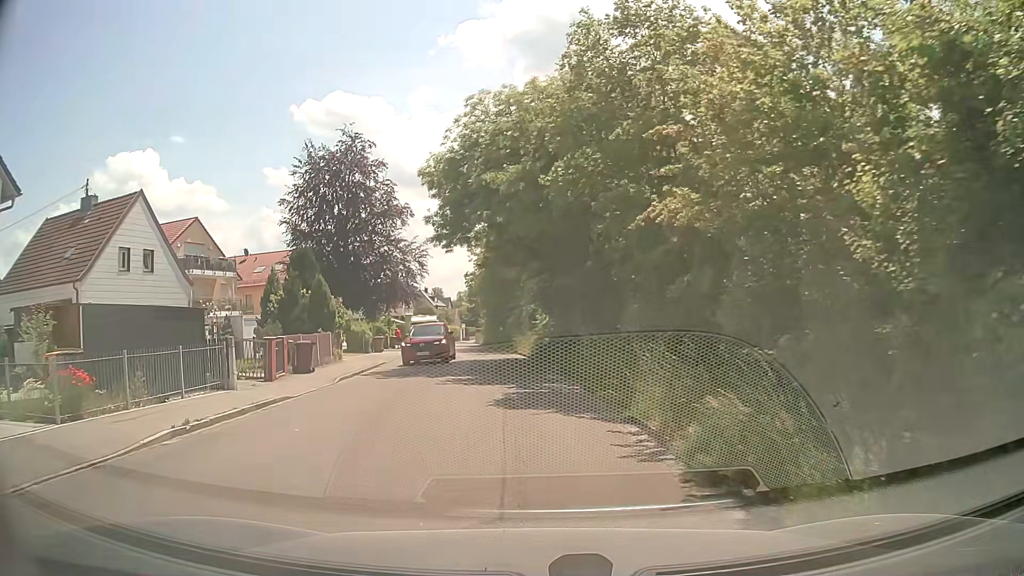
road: residential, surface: asphalt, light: Day
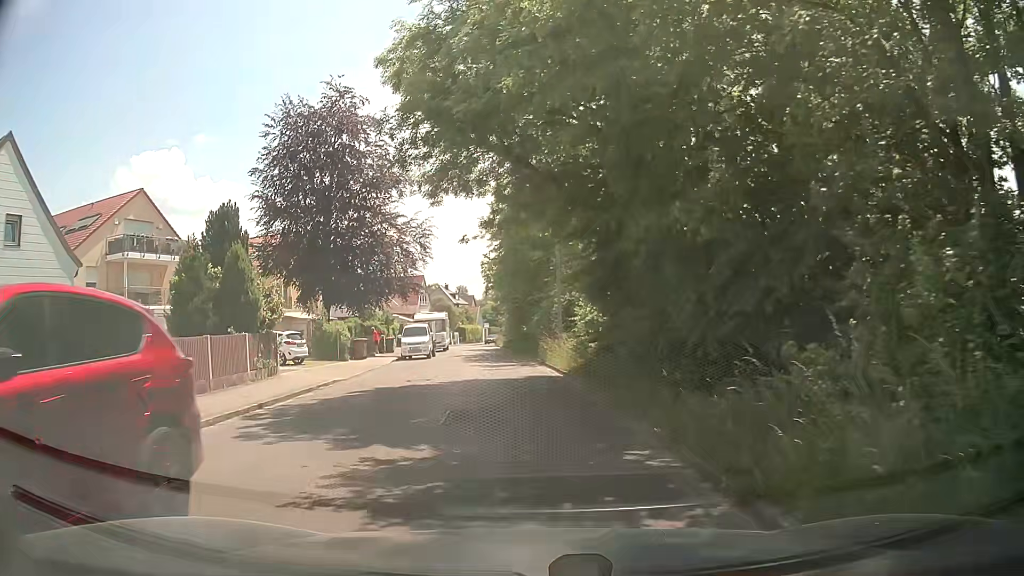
(-0.2, +11.6) m; -1°
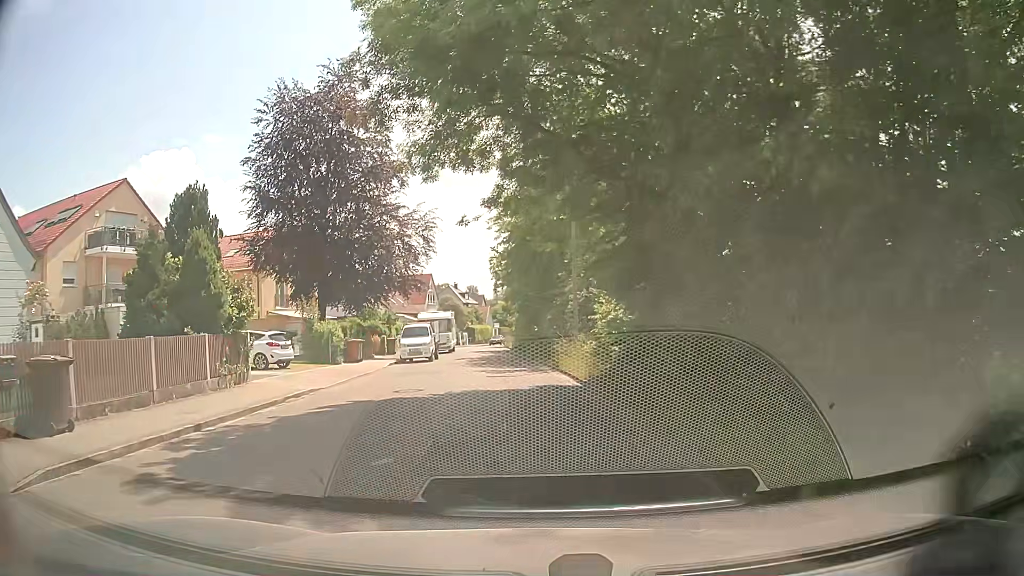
(-0.1, +3.2) m; -2°
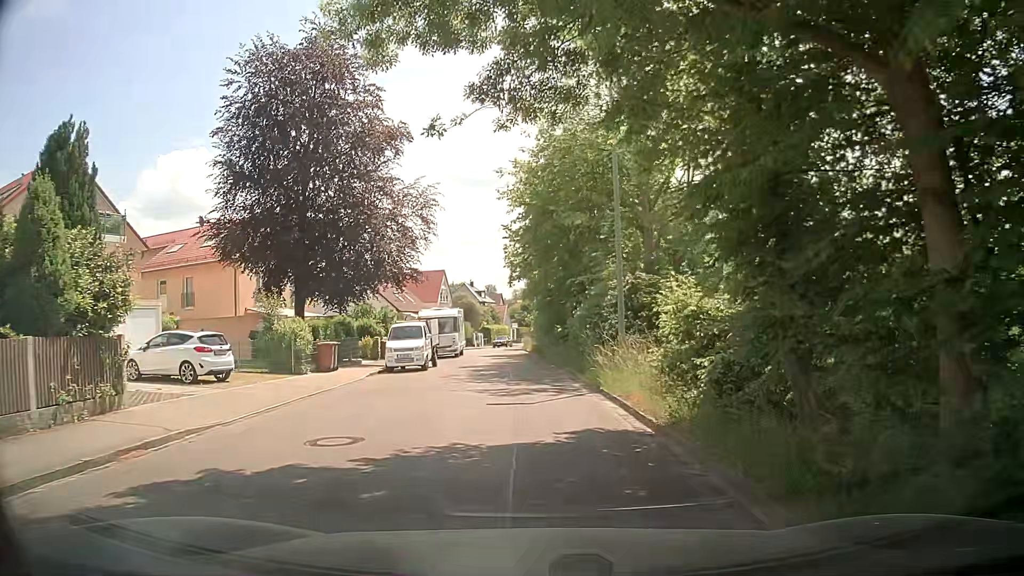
(-0.2, +7.2) m; -1°
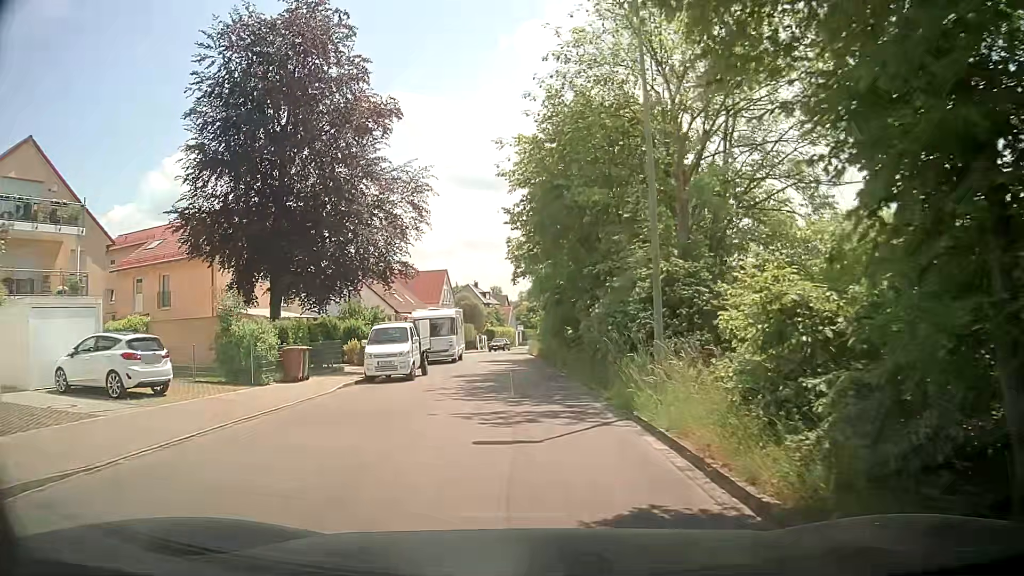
(-0.1, +4.0) m; -2°
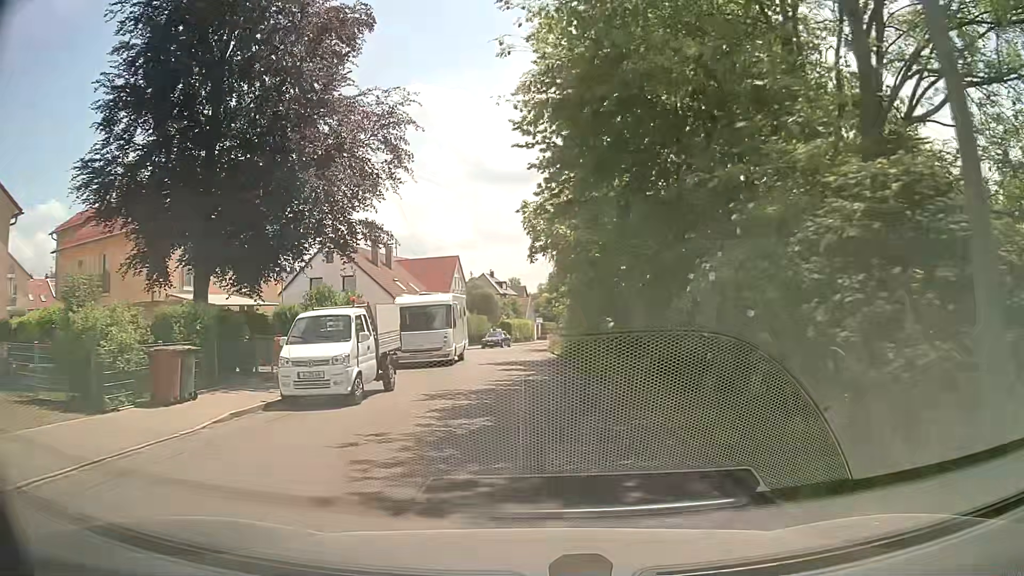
(0.0, +8.6) m; 0°
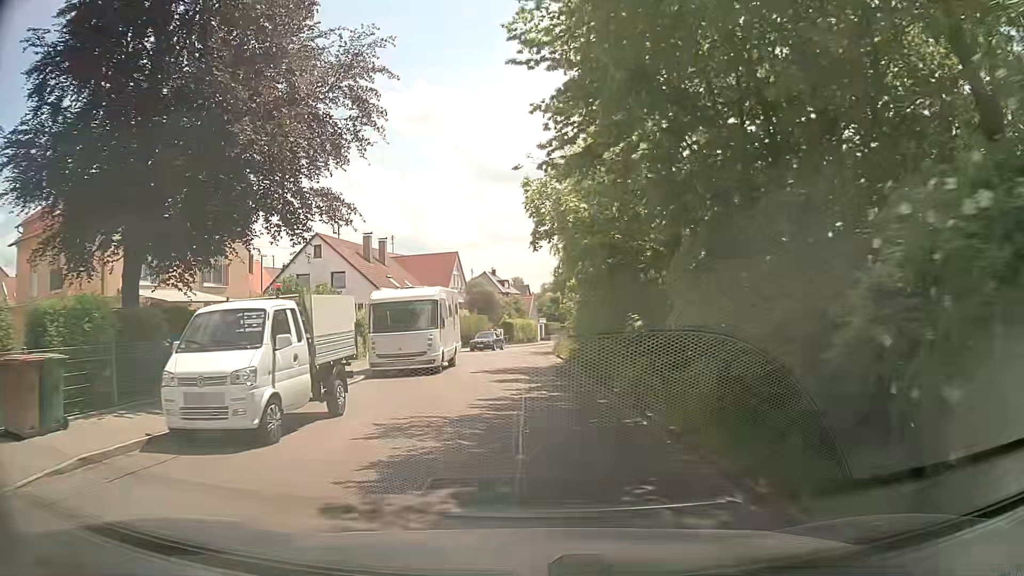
(0.0, +4.4) m; 0°
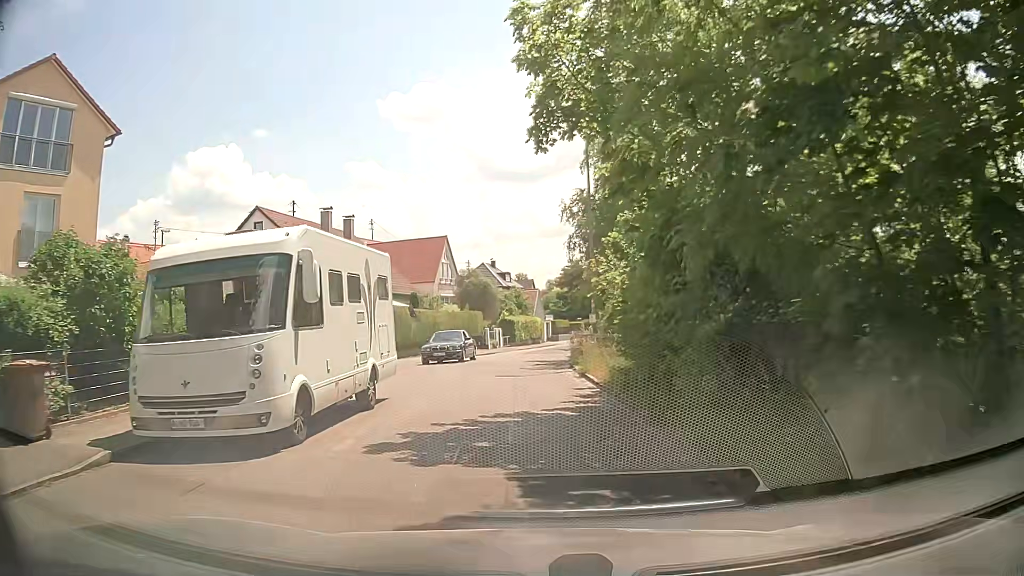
(-0.2, +13.3) m; 0°
(0, +10) (0, +20) (0, +30) (0, +40) (-1, +50) (+1, +60) (+3, +70) (+5, +79) (+9, +89) (+11, +98) m
